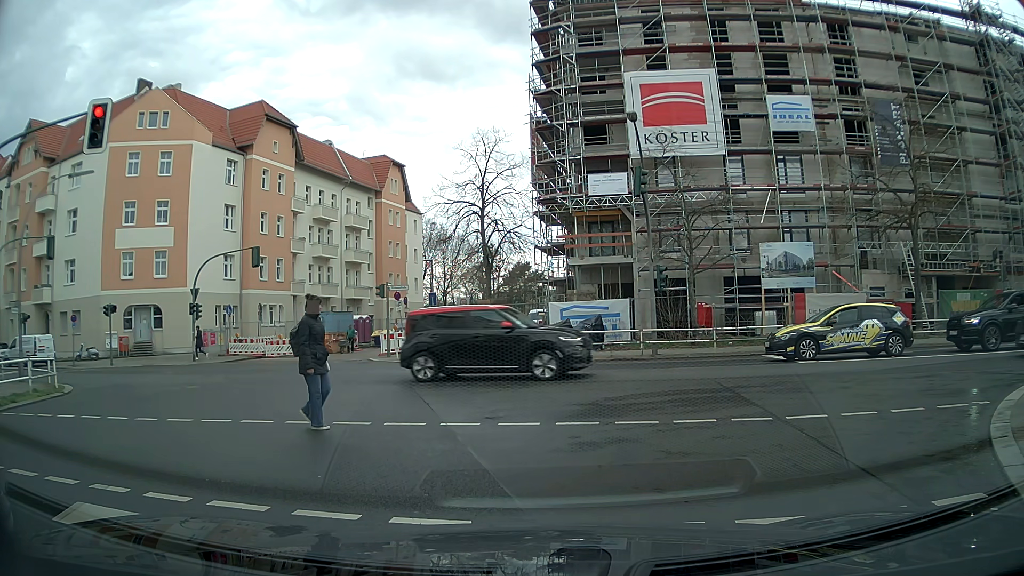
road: residential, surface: asphalt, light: Day
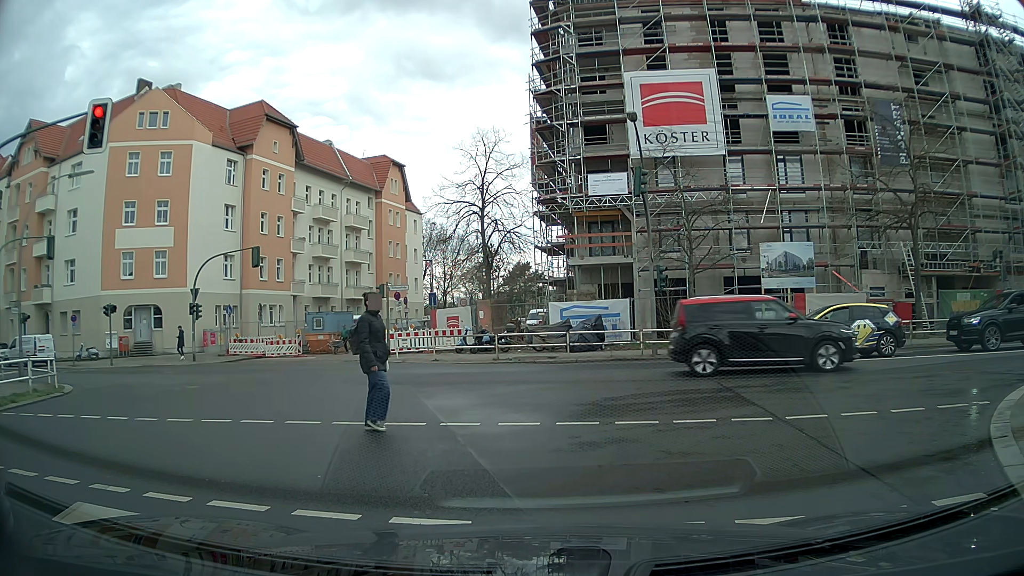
(0.0, 0.0) m; 0°
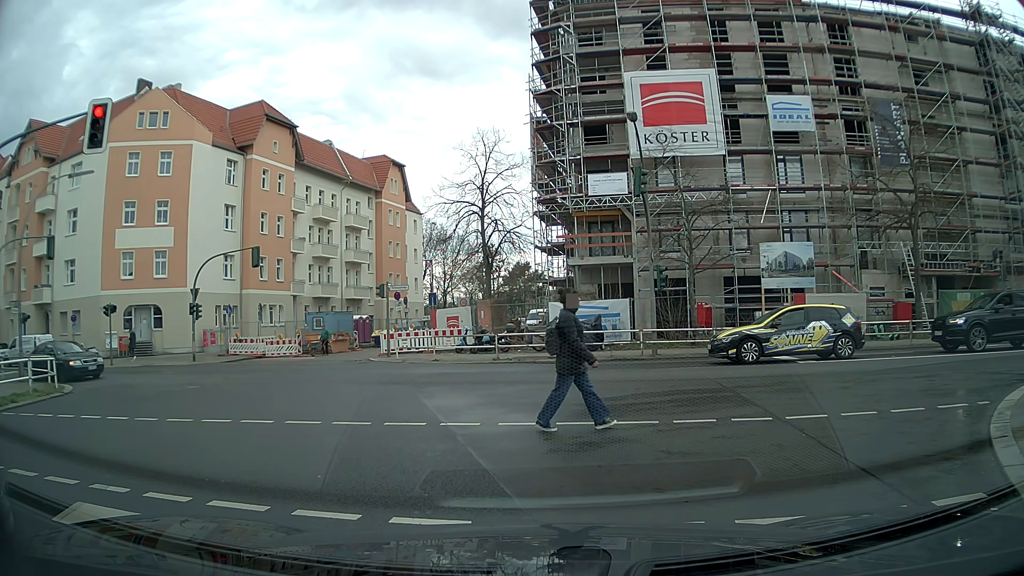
(0.0, 0.0) m; 0°
(+2, +10) (+10, +15) (+20, +14) (+30, +13) (+40, +13) (+50, +12) (+60, +13) (+70, +13) (+80, +14) (+90, +15) m
